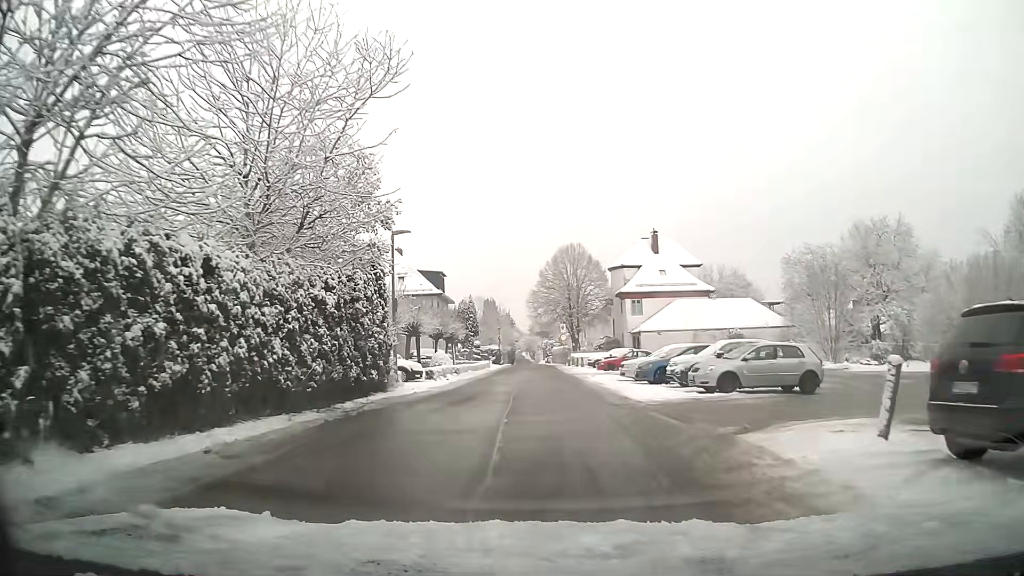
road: residential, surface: asphalt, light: Day
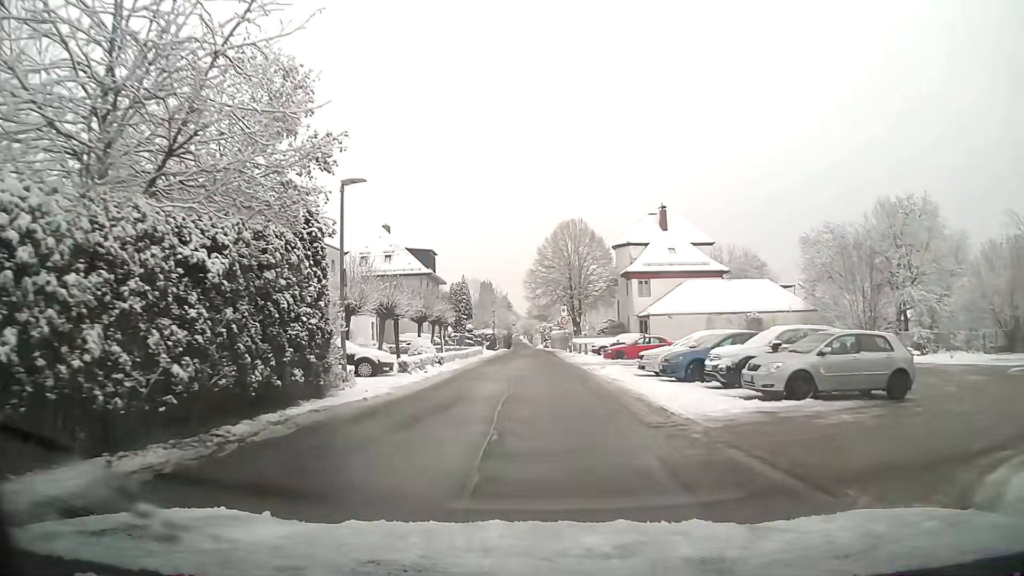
(0.0, +5.6) m; 0°
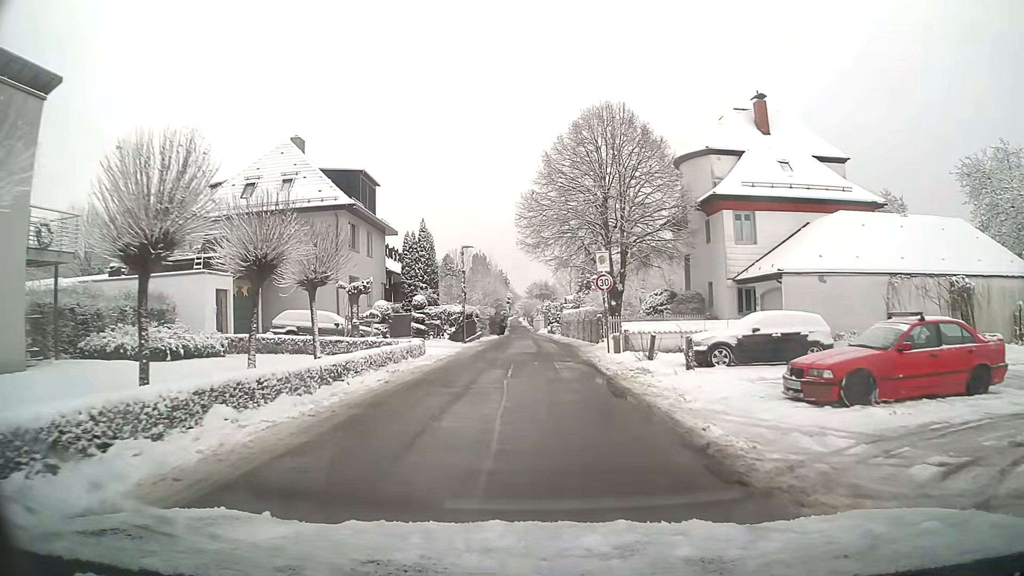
(-0.1, +27.8) m; 0°
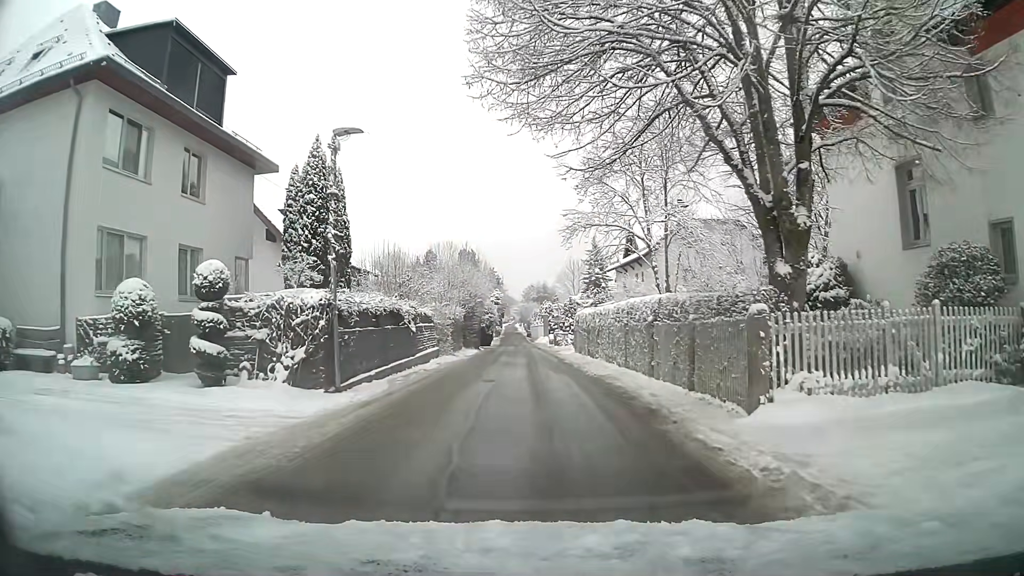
(0.0, +22.2) m; 0°
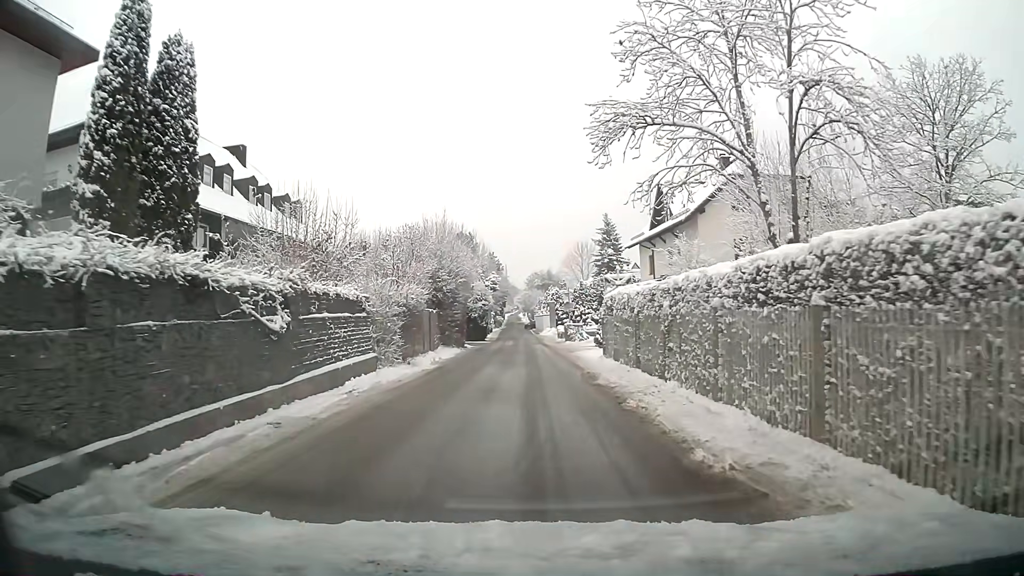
(0.0, +12.6) m; 0°
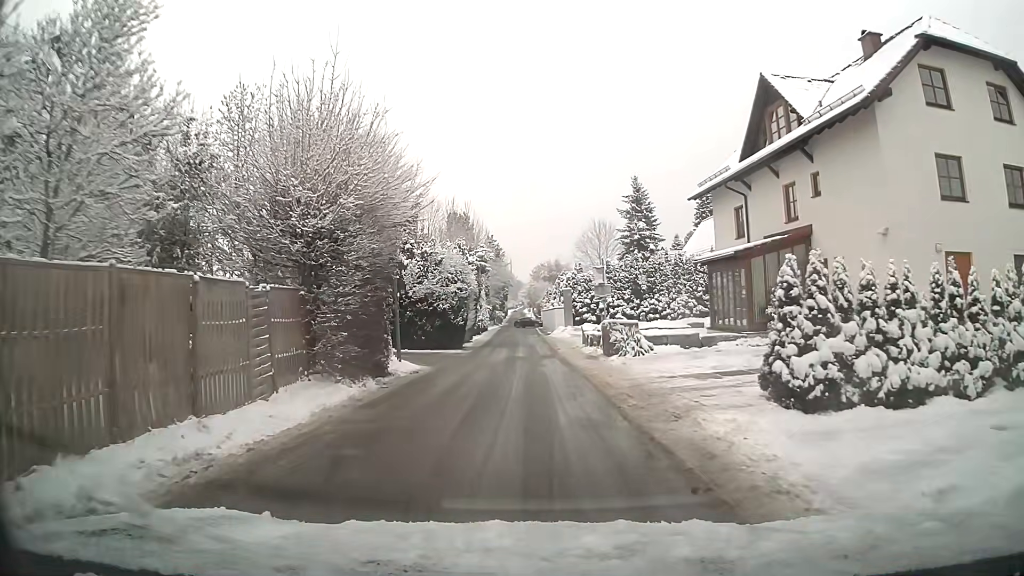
(-0.2, +20.5) m; -1°
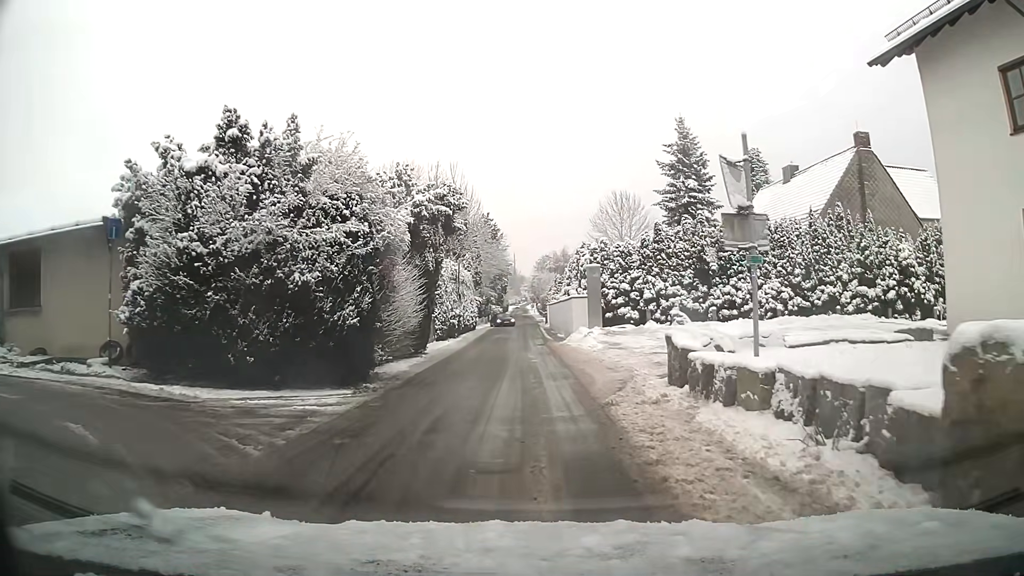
(-0.1, +19.1) m; 0°
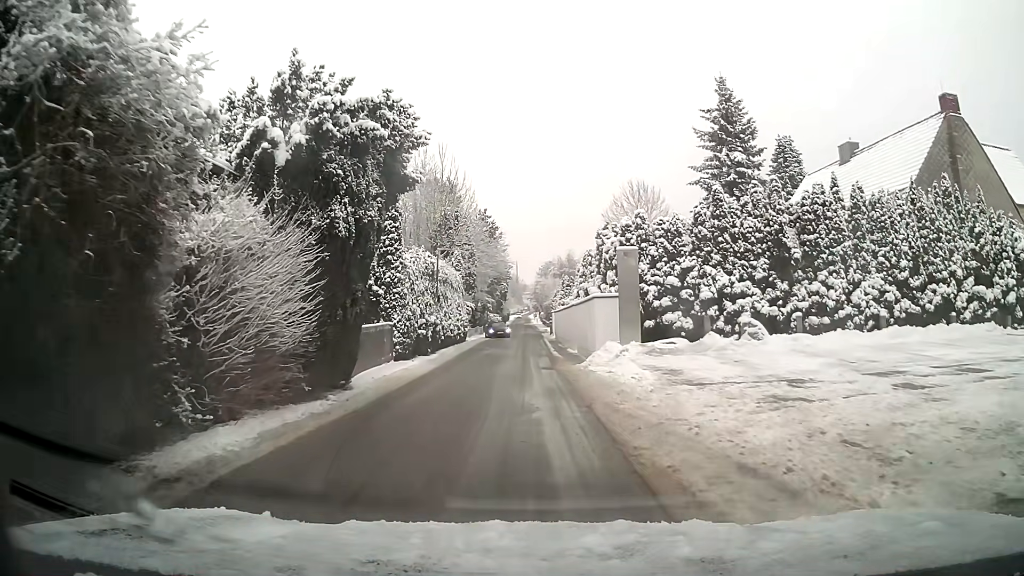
(0.0, +10.1) m; 0°
(0, +10) (0, +20) (0, +30) (0, +40) (-1, +50) (-1, +60) (-1, +70) (0, +80) (0, +90) (-1, +100) m
